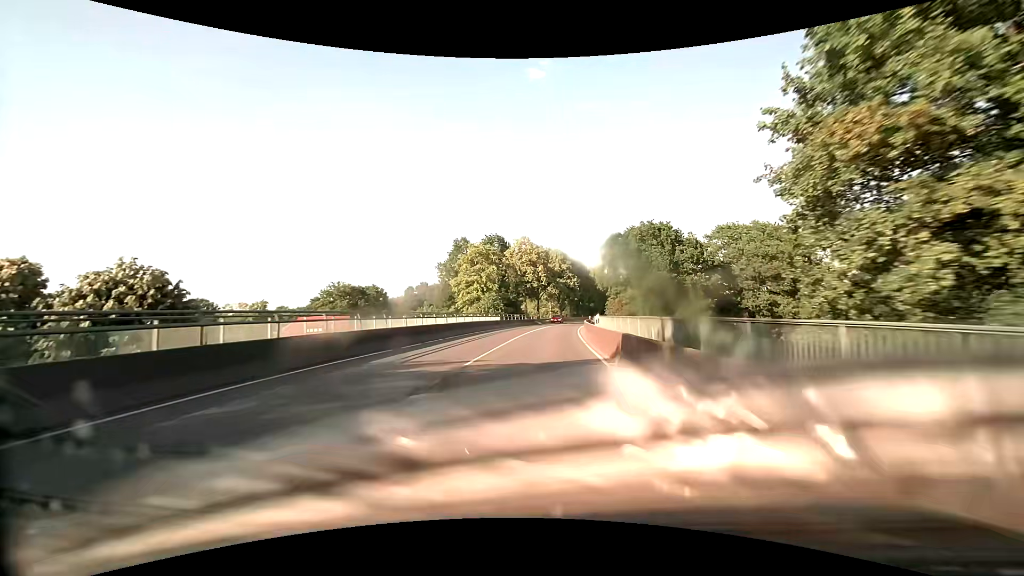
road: primary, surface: asphalt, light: Day
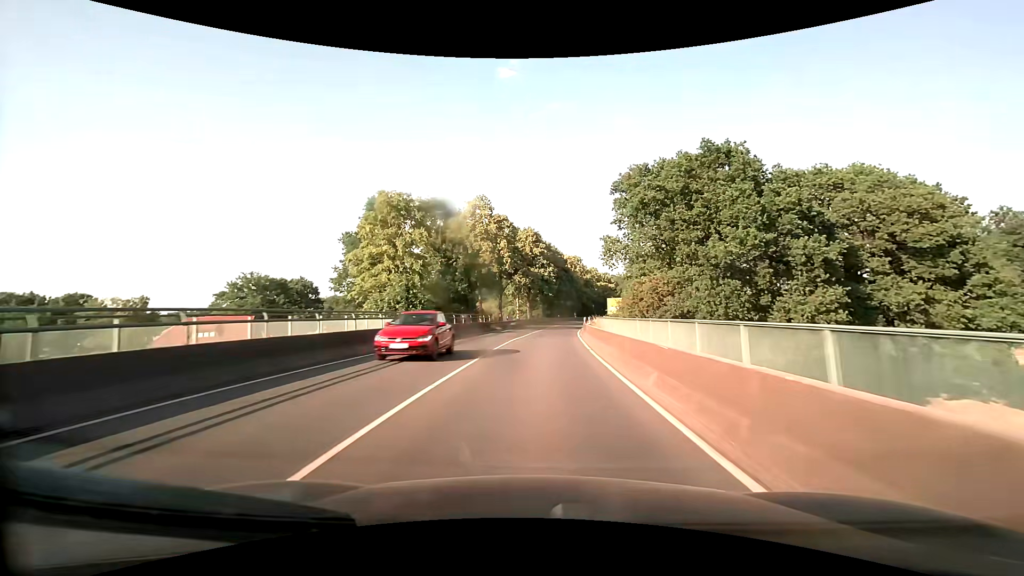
(+1.2, +32.2) m; +4°
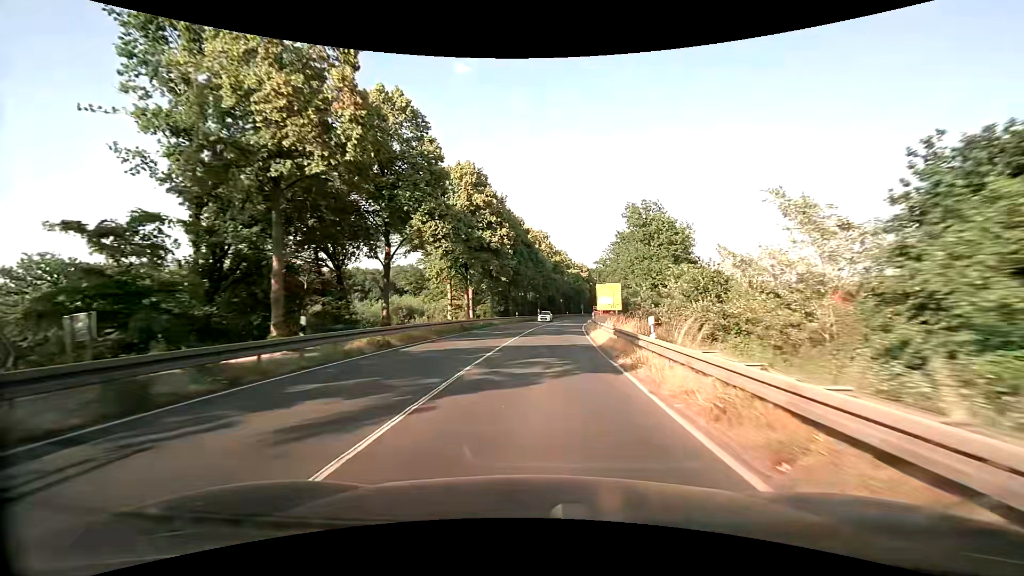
(+1.7, +43.2) m; +5°
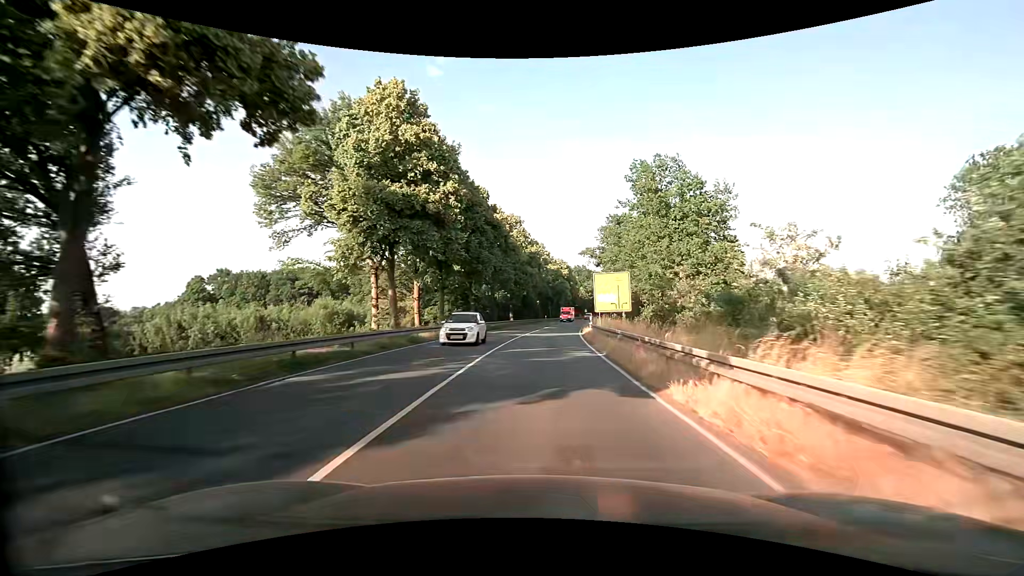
(+0.5, +21.6) m; +3°
